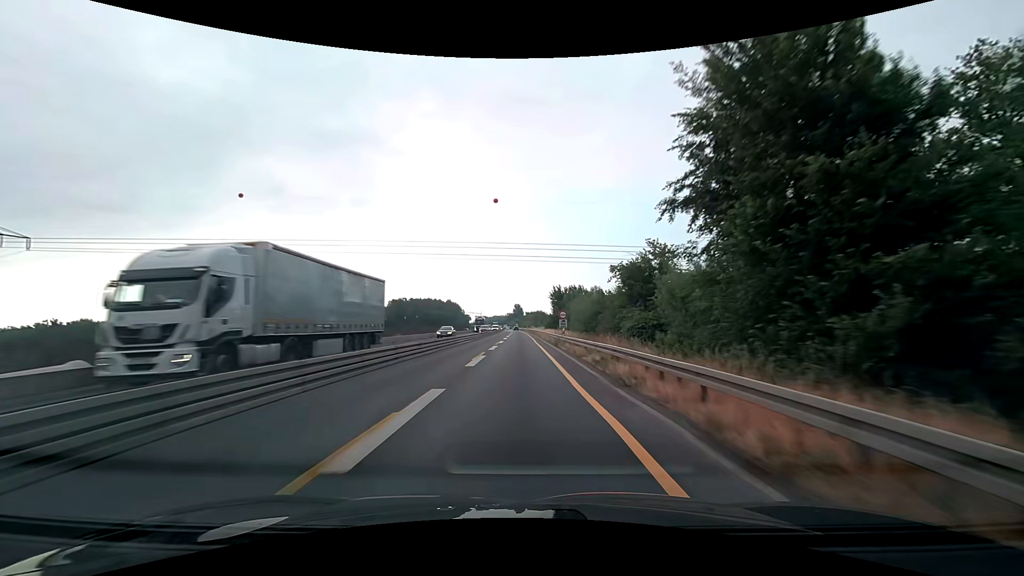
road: motorway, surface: asphalt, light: Day
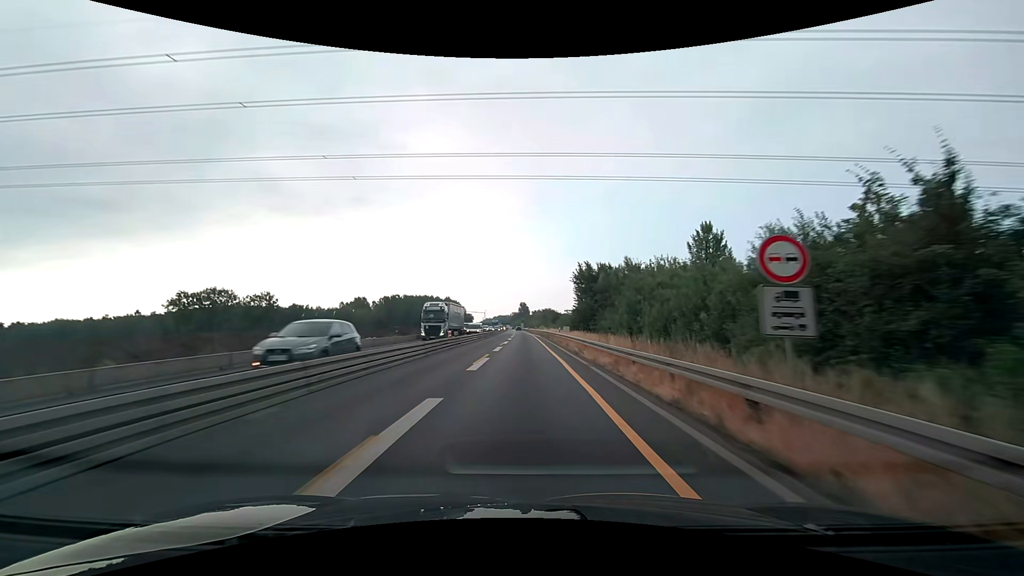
(-0.2, +37.6) m; -1°
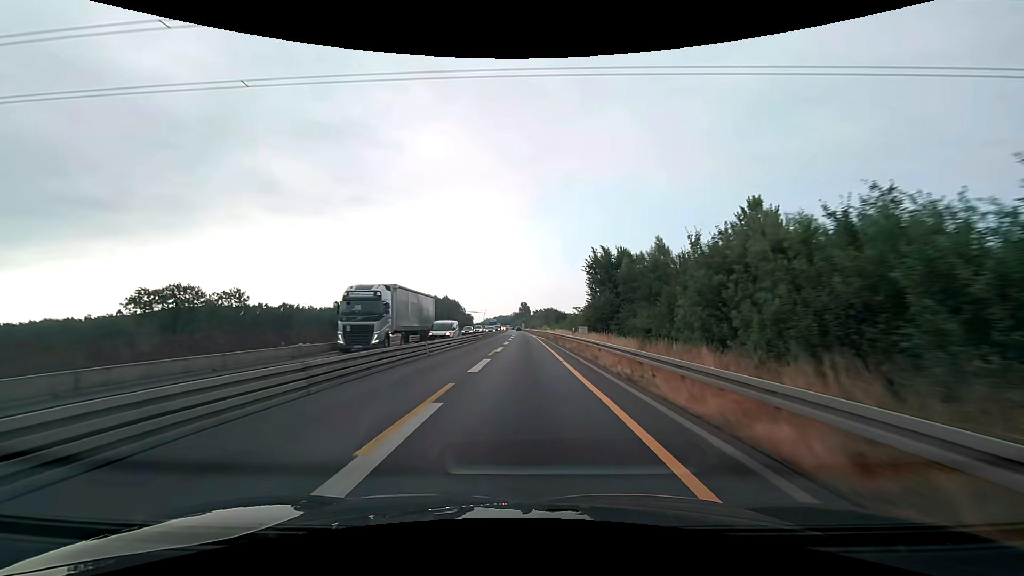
(0.0, +12.5) m; 0°
